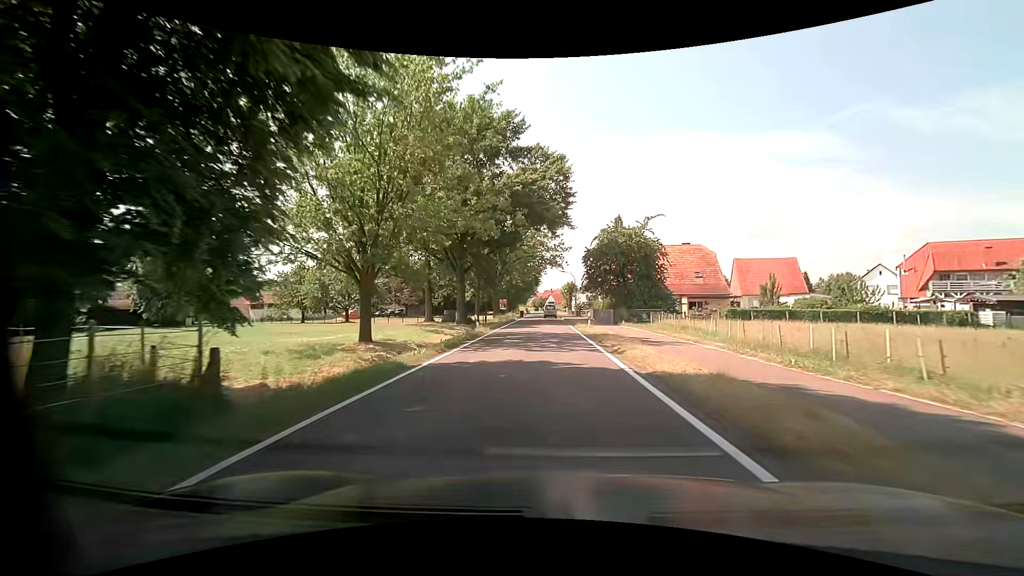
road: tertiary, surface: asphalt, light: Day
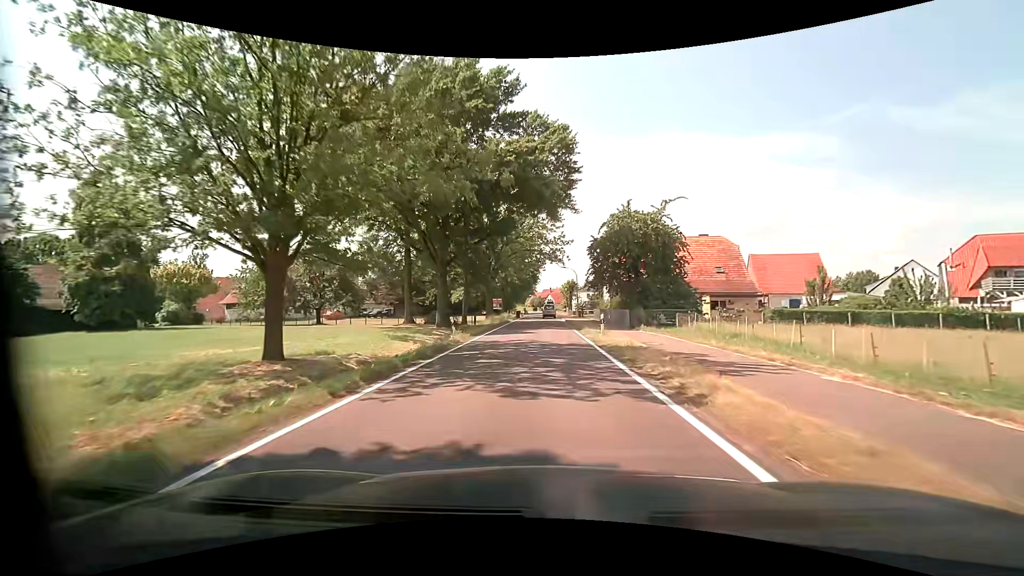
(0.0, +7.8) m; 0°
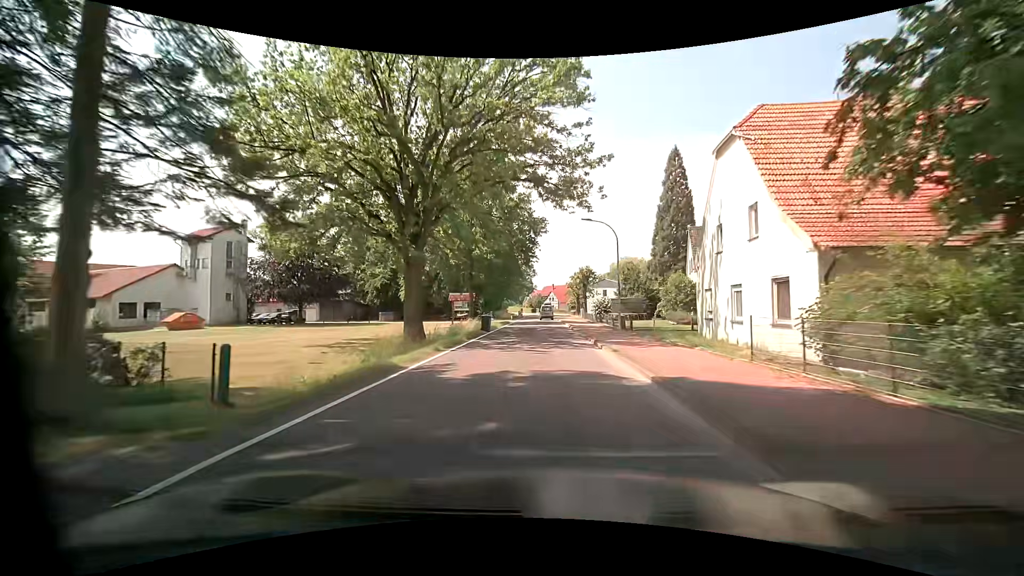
(0.0, +39.0) m; 0°
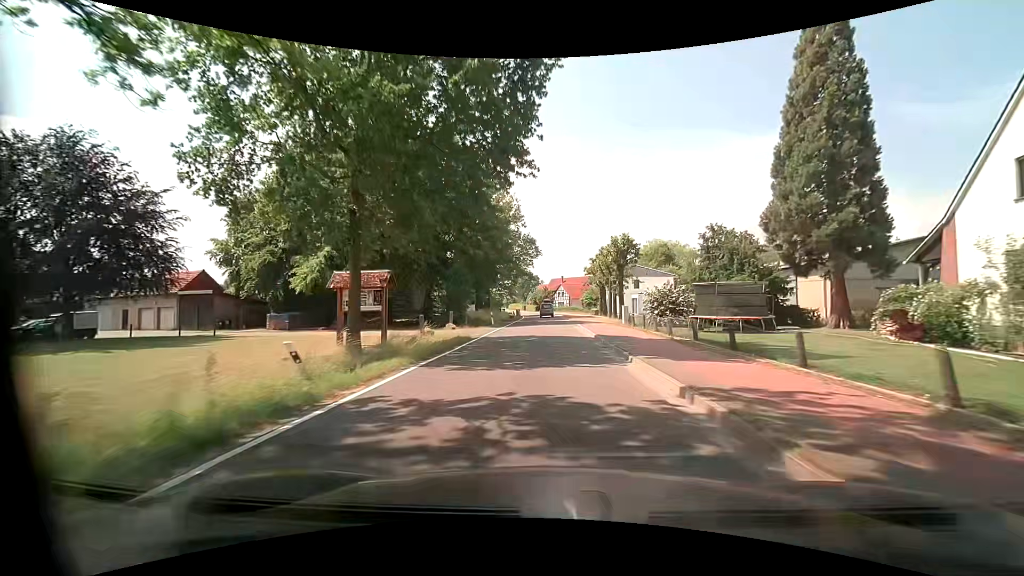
(-0.1, +31.3) m; -1°
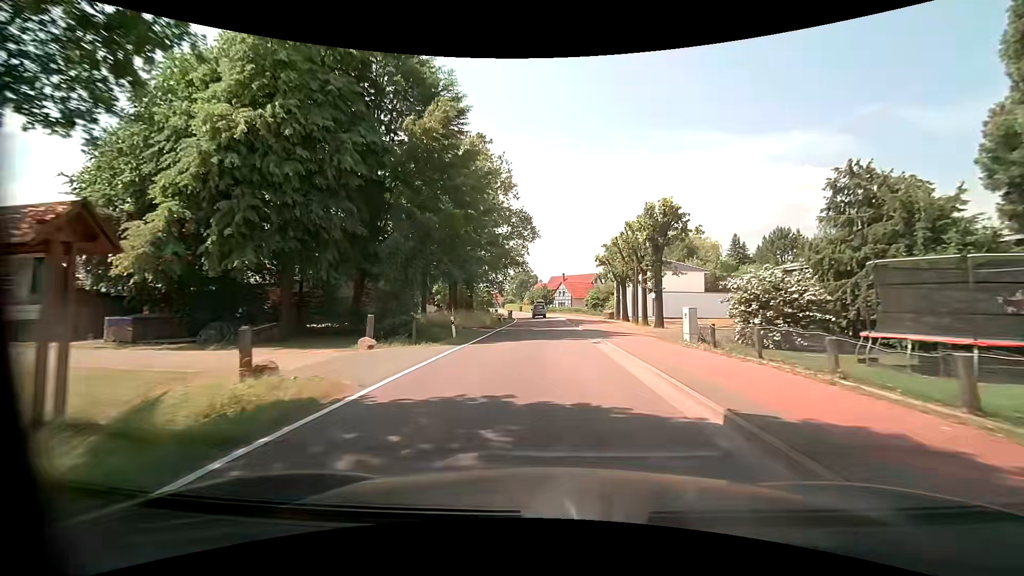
(0.0, +15.6) m; 0°
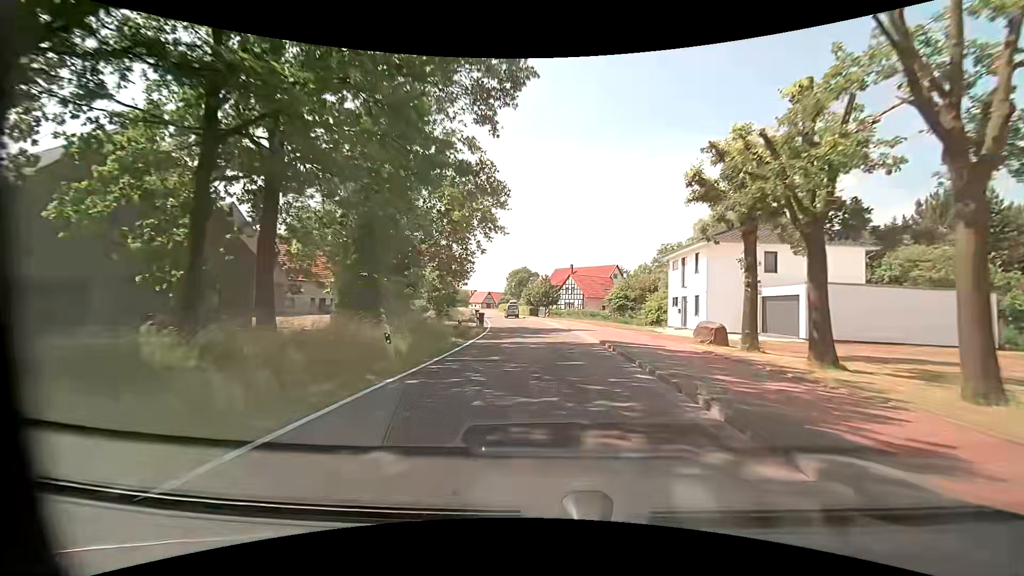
(+0.2, +31.2) m; 0°
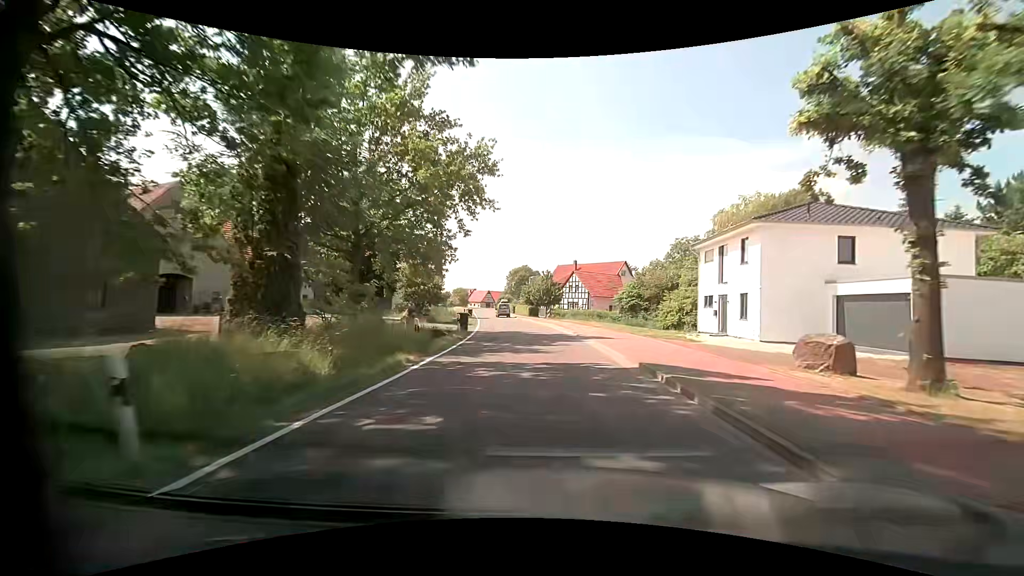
(0.0, +7.8) m; 0°
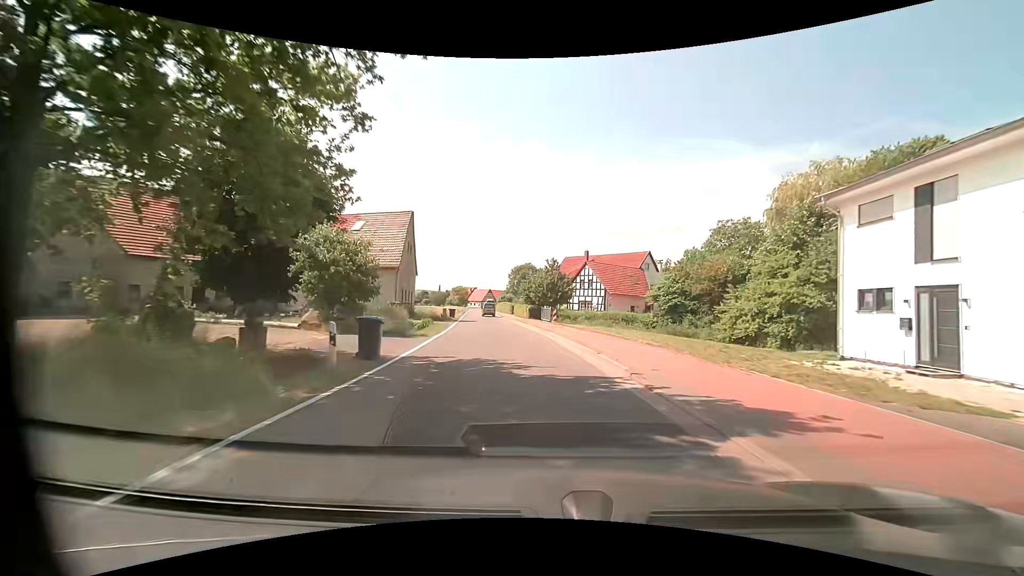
(-0.1, +15.6) m; -1°
(0, +10) (-1, +20) (-2, +30) (-3, +40) (-5, +50) (-6, +60) (-8, +69) (-9, +79) (-11, +89) (-12, +99) m
